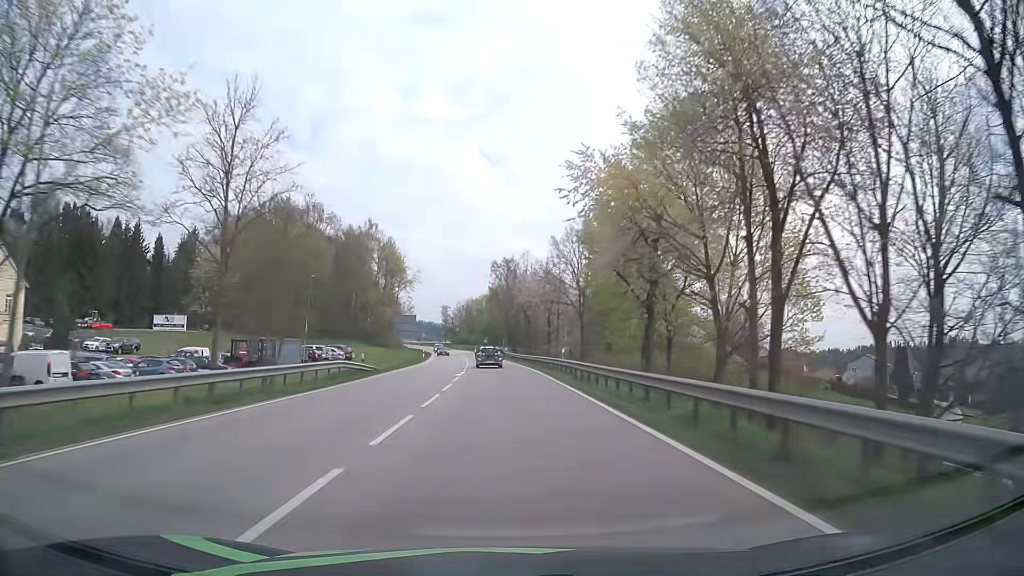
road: primary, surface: asphalt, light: Day
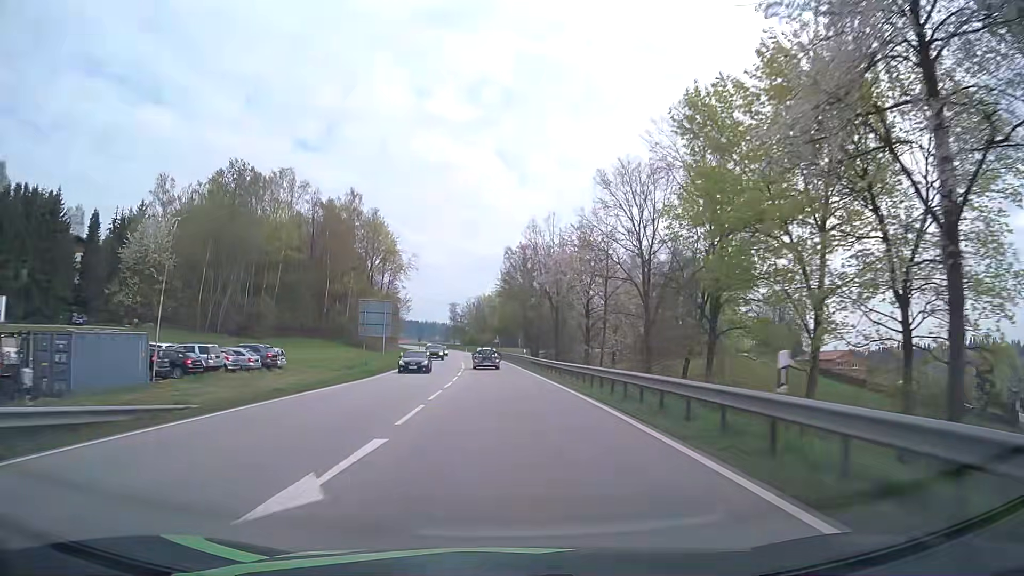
(-0.3, +27.7) m; -1°
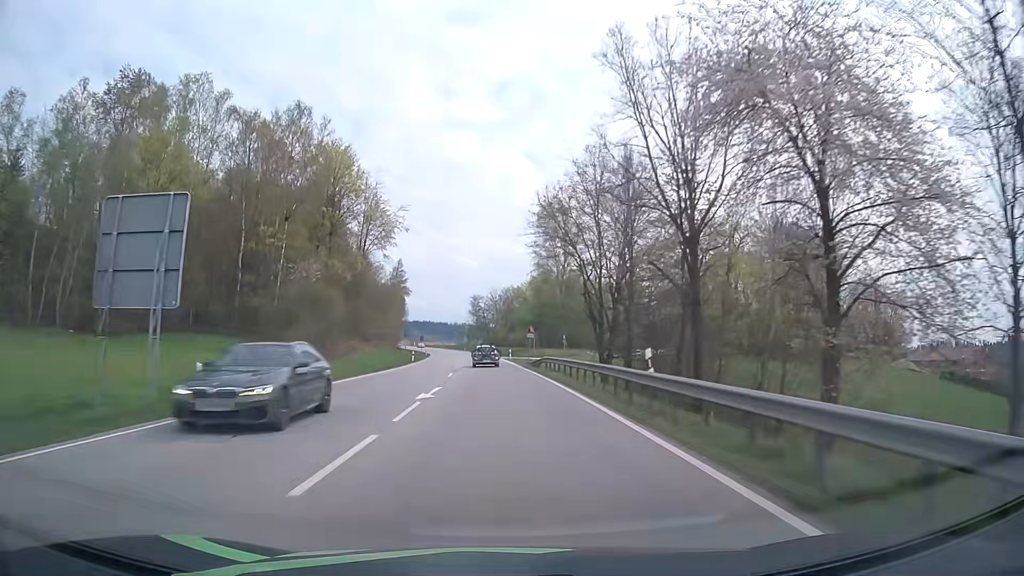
(-0.7, +41.9) m; -2°
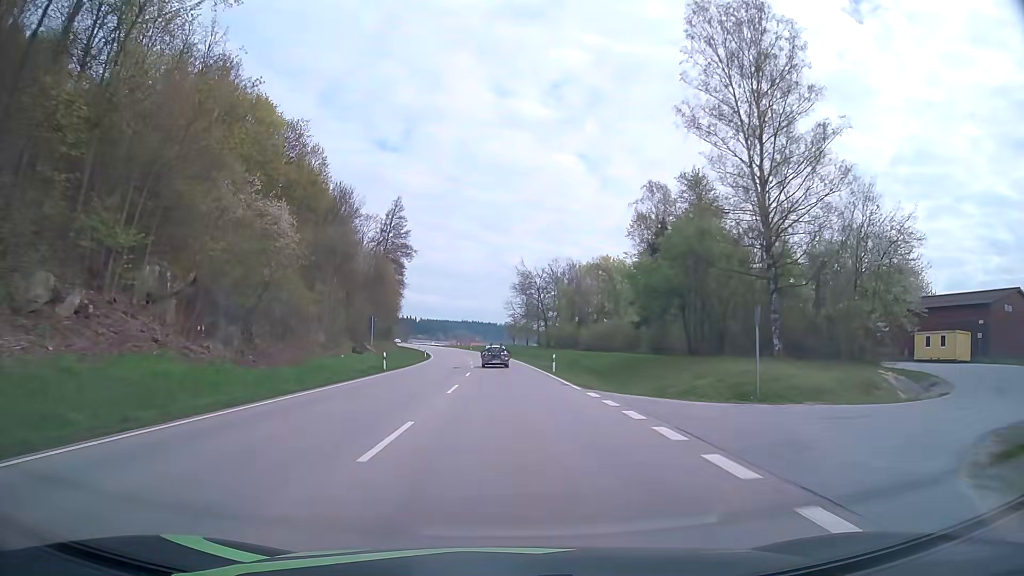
(-3.0, +69.9) m; -4°
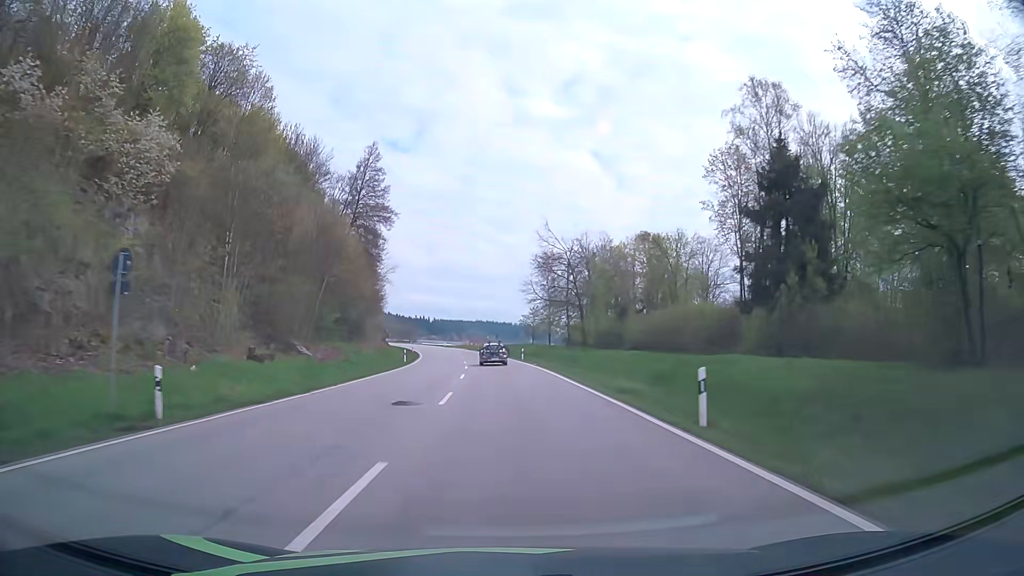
(-0.4, +28.0) m; -1°
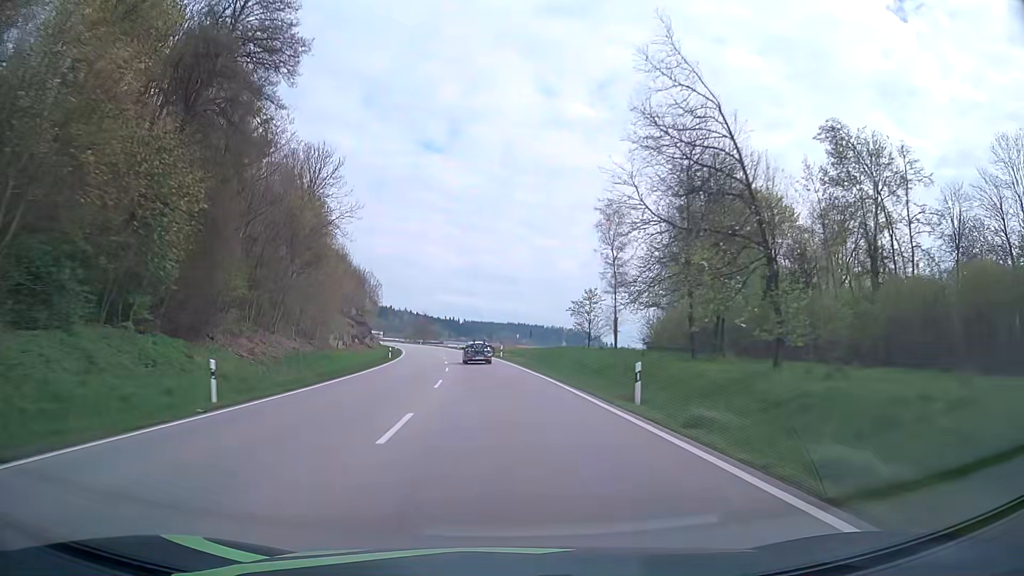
(-1.0, +41.9) m; -3°
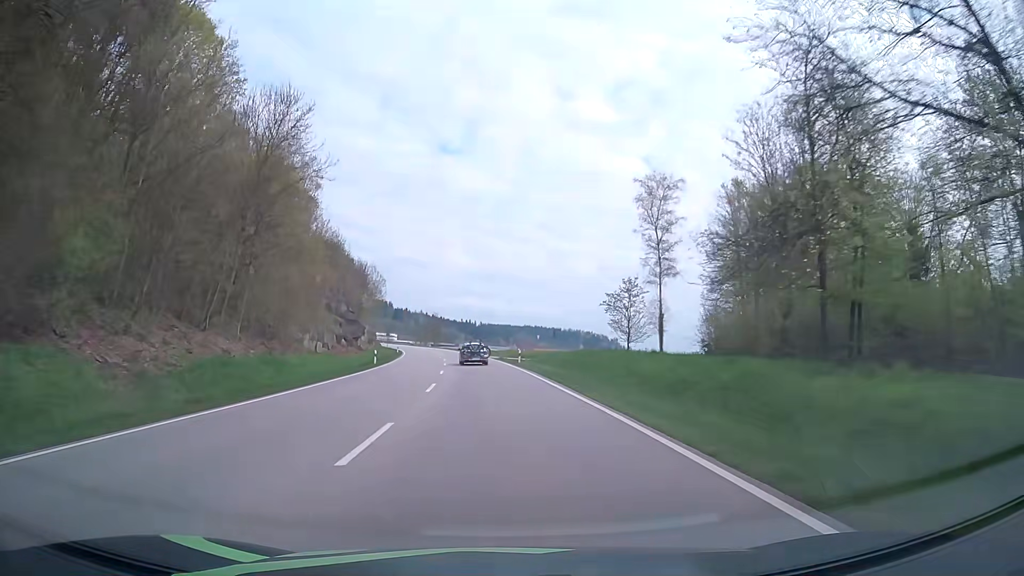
(-0.2, +14.0) m; -1°
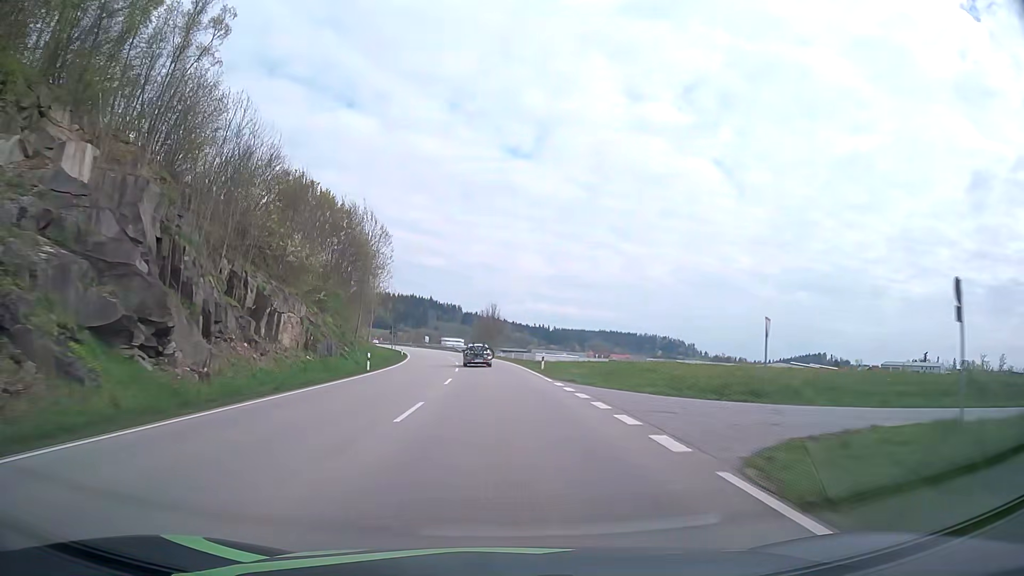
(-3.0, +55.3) m; -6°
(0, +10) (0, +20) (-1, +30) (-1, +40) (-2, +50) (-3, +60) (-4, +70) (-6, +80) (-7, +90) (-9, +99) m
